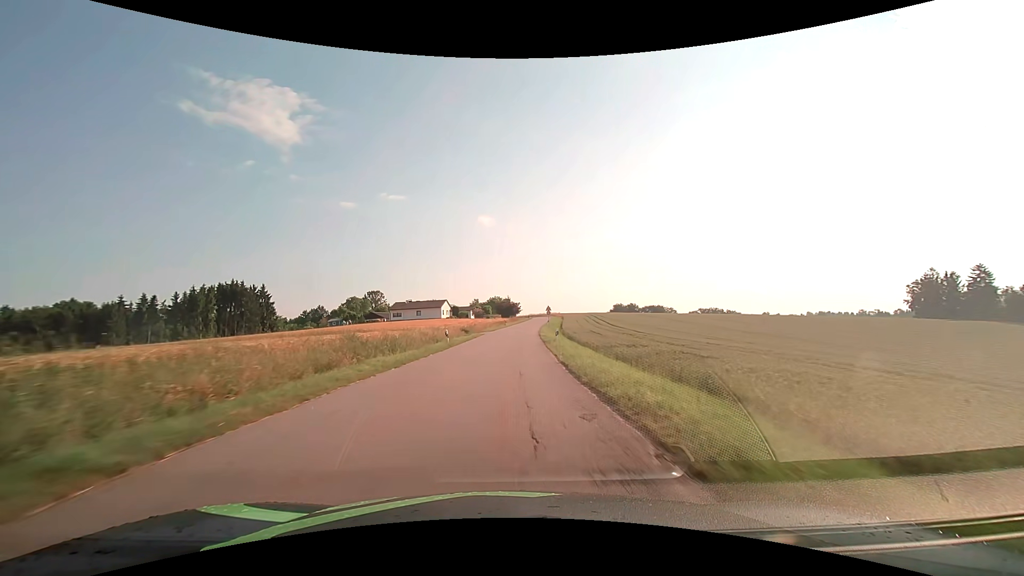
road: tertiary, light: Day
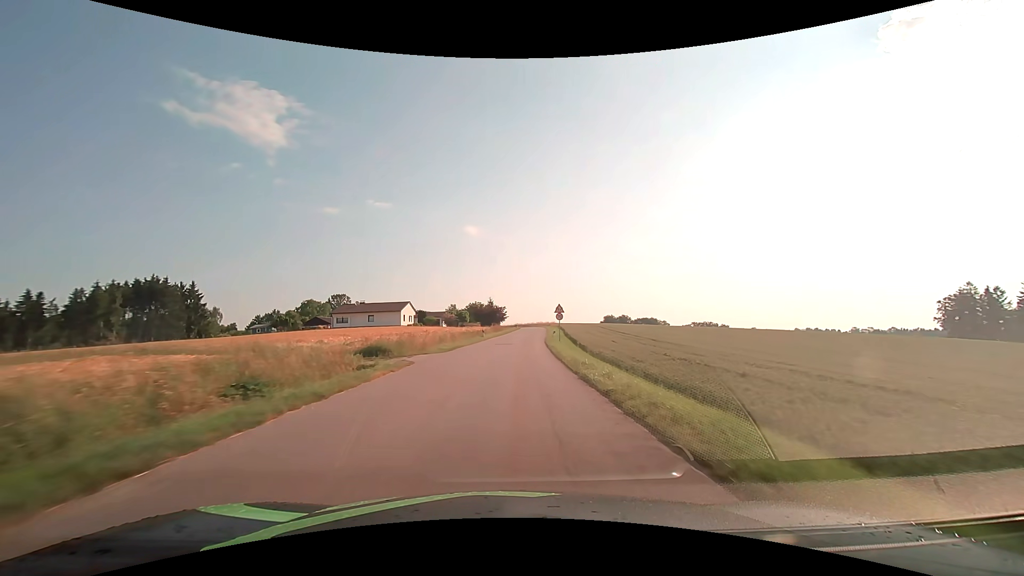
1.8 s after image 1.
(+0.1, +32.3) m; +1°
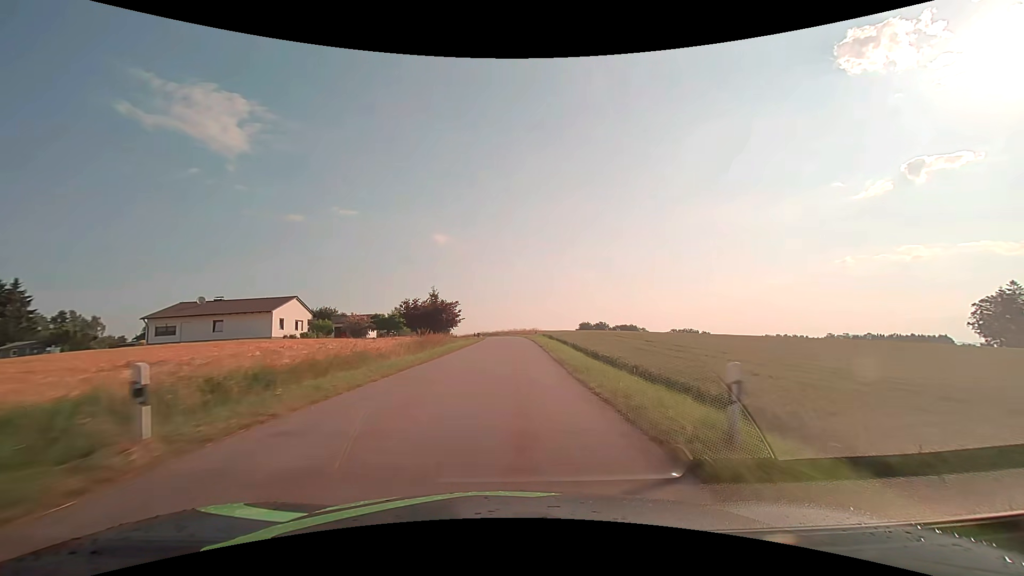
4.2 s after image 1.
(+1.5, +42.5) m; +4°
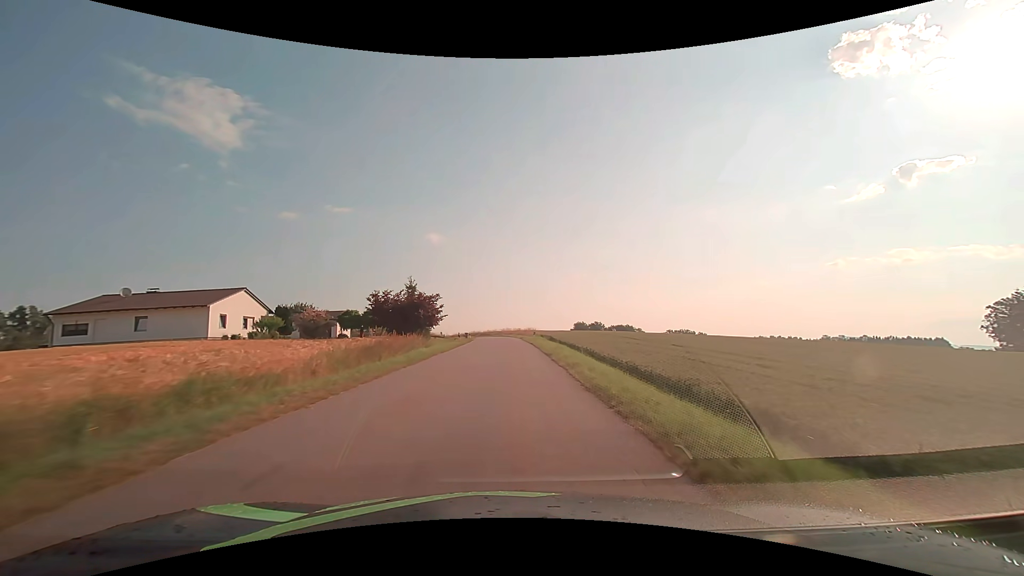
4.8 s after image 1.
(+0.1, +10.6) m; +1°
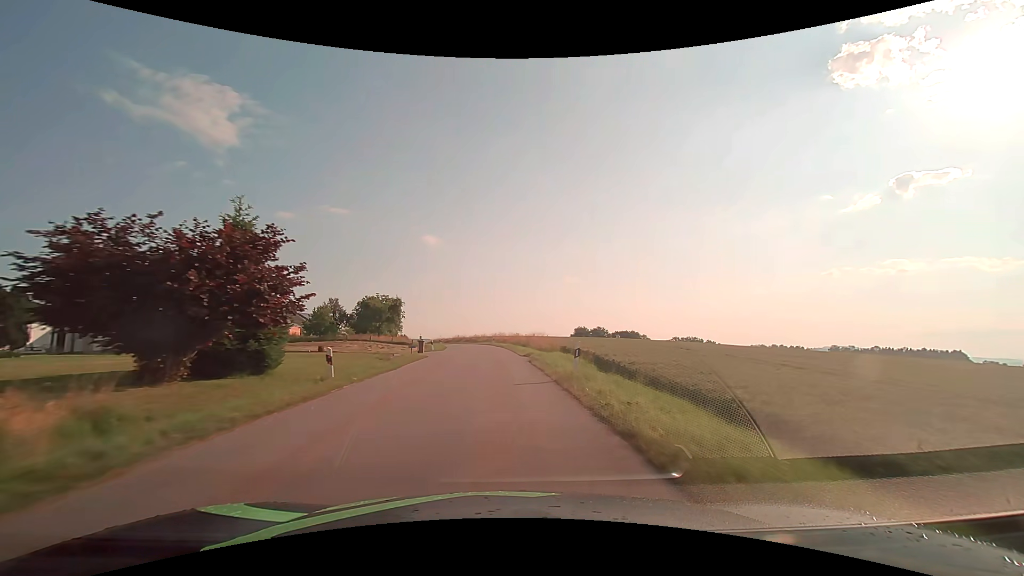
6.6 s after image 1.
(+0.3, +31.7) m; +1°
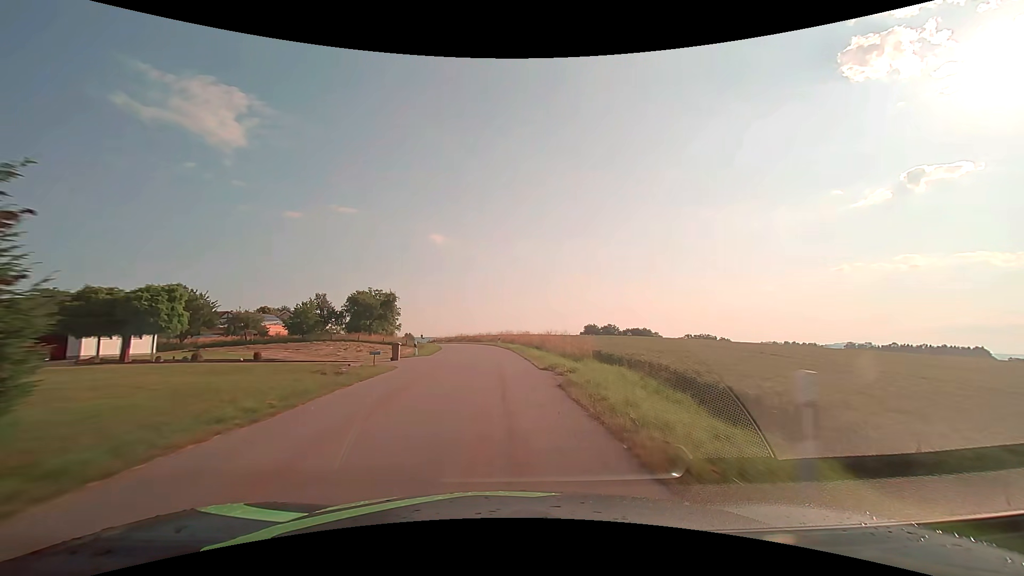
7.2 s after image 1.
(0.0, +10.6) m; -1°
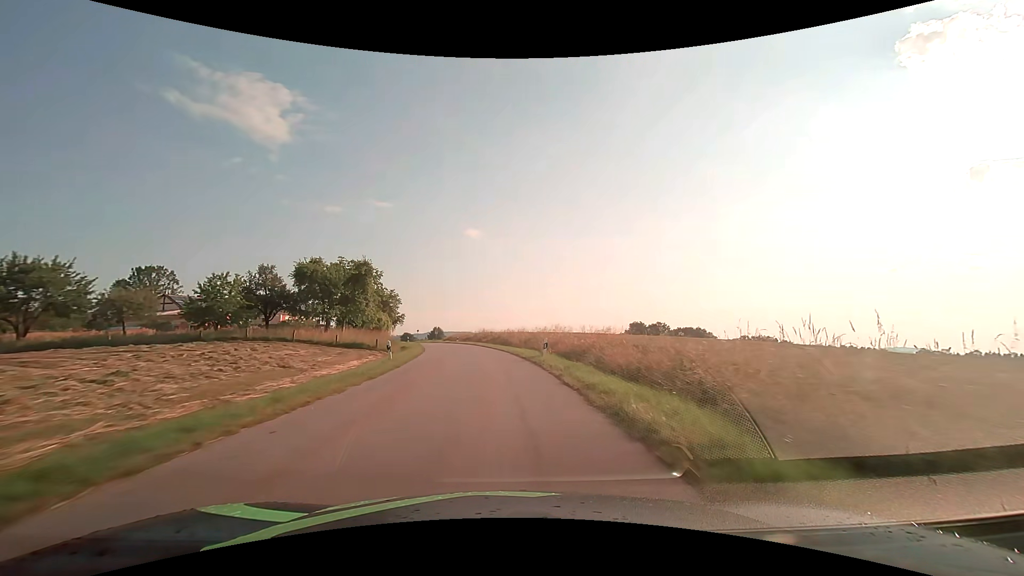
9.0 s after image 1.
(-0.9, +32.0) m; -4°
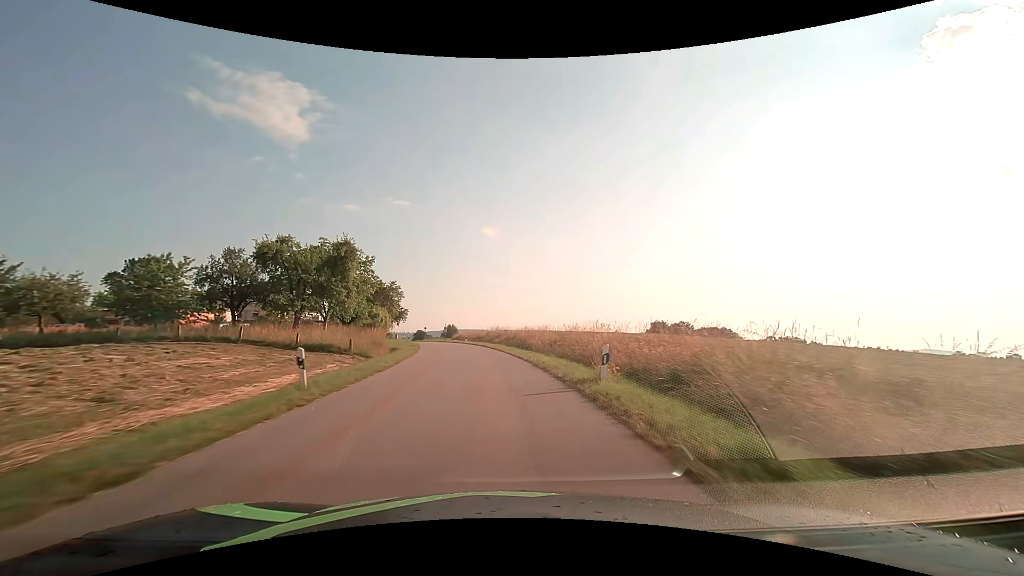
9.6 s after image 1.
(-0.2, +10.7) m; -2°
(0, +10) (-1, +20) (-2, +30) (-3, +40) (-5, +50) (-7, +59) (-9, +69) (-12, +79) (-15, +88) (-18, +98) m
